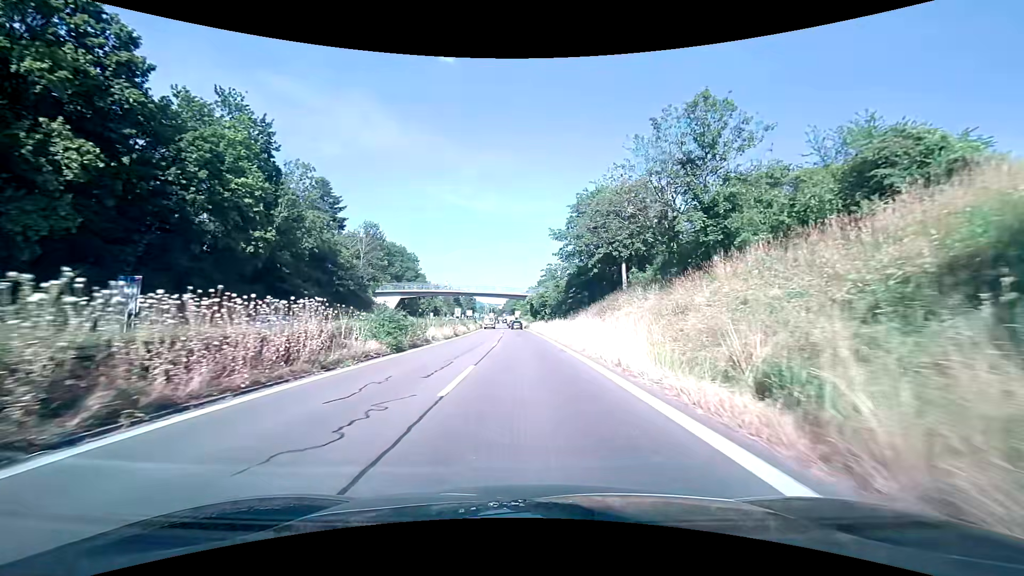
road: trunk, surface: asphalt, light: Day
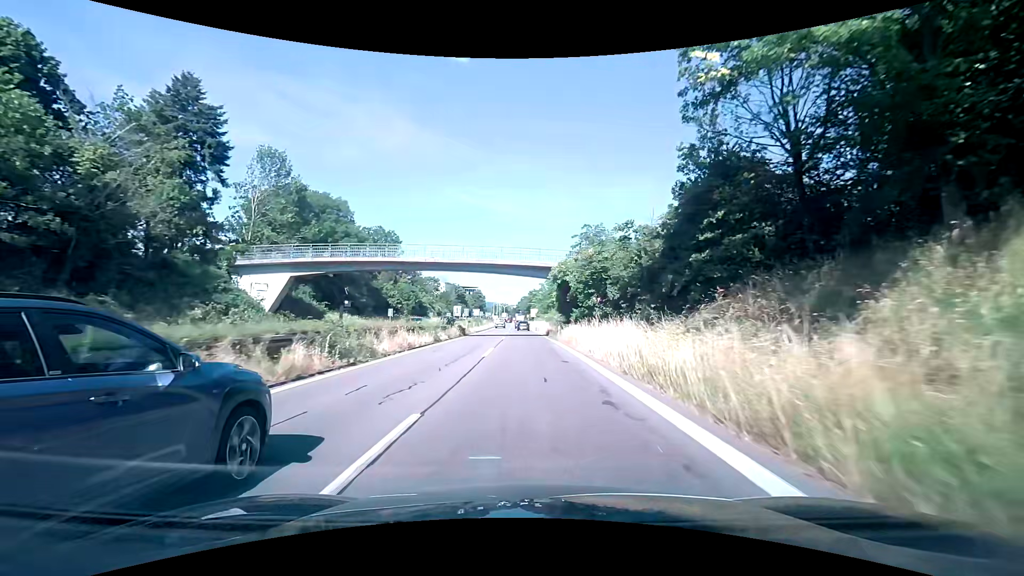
(-0.7, +43.7) m; -2°
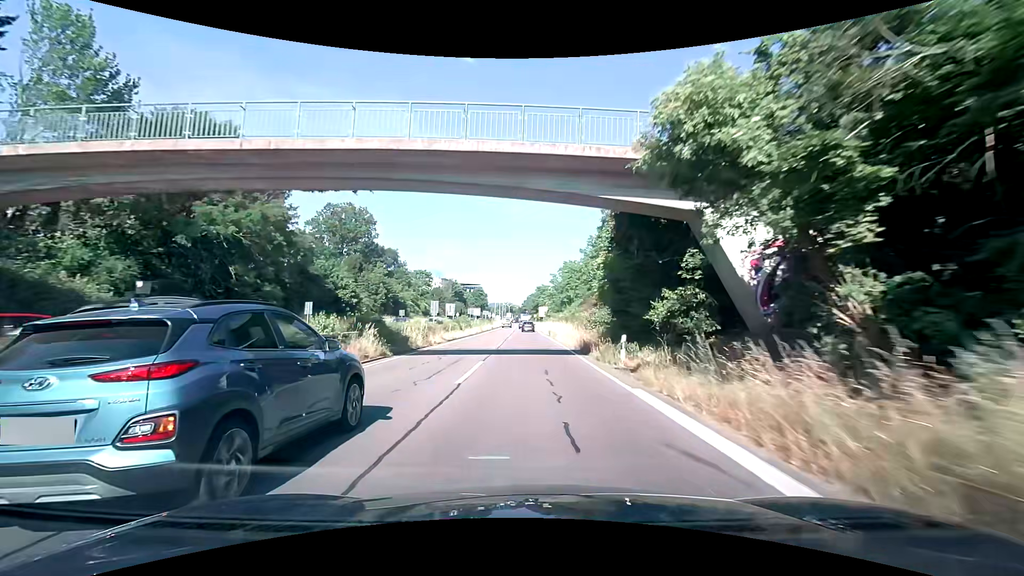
(-0.3, +26.2) m; -1°
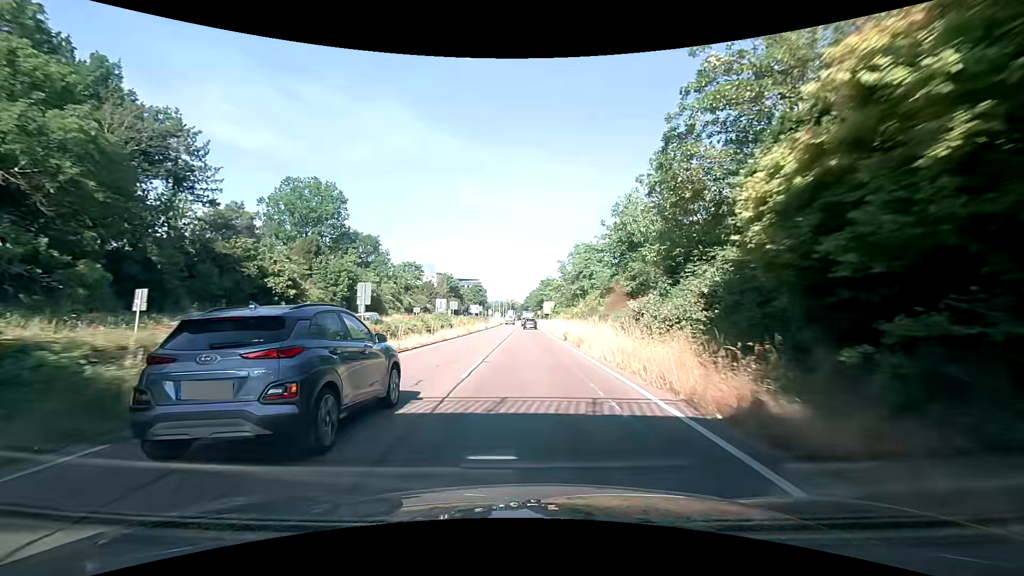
(-0.1, +17.3) m; -1°
